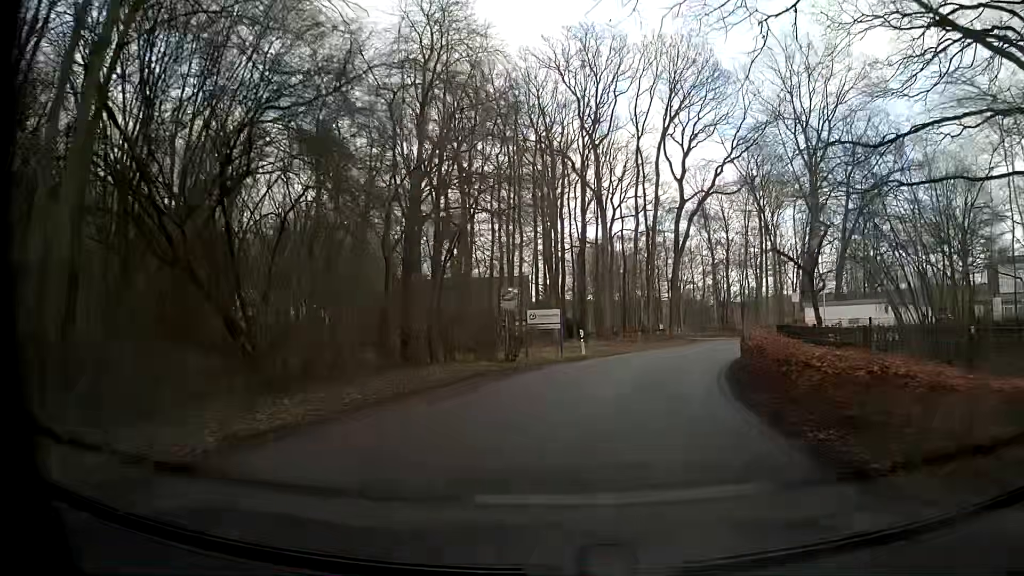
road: unclassified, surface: asphalt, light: Day
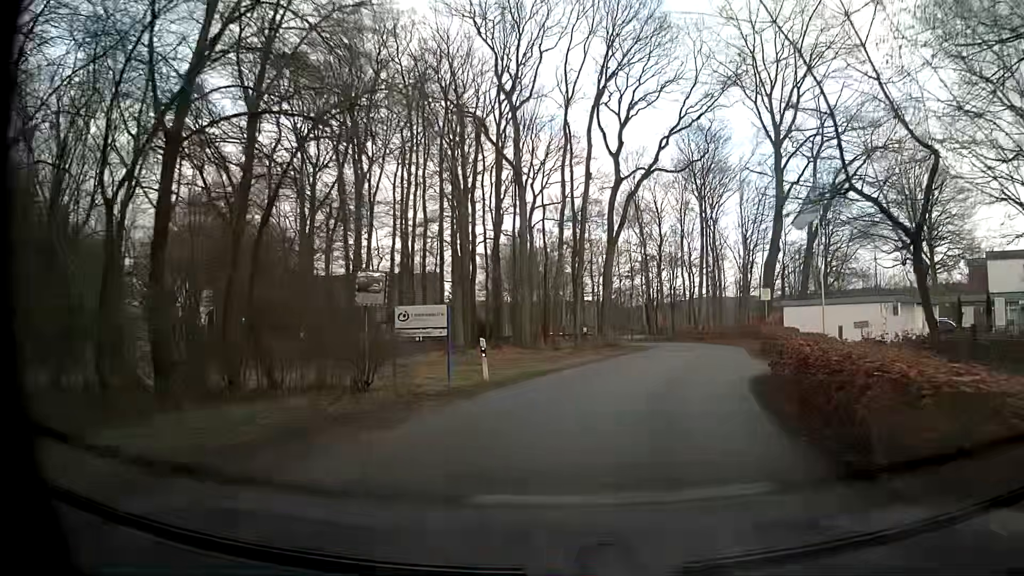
(+0.6, +9.9) m; +5°
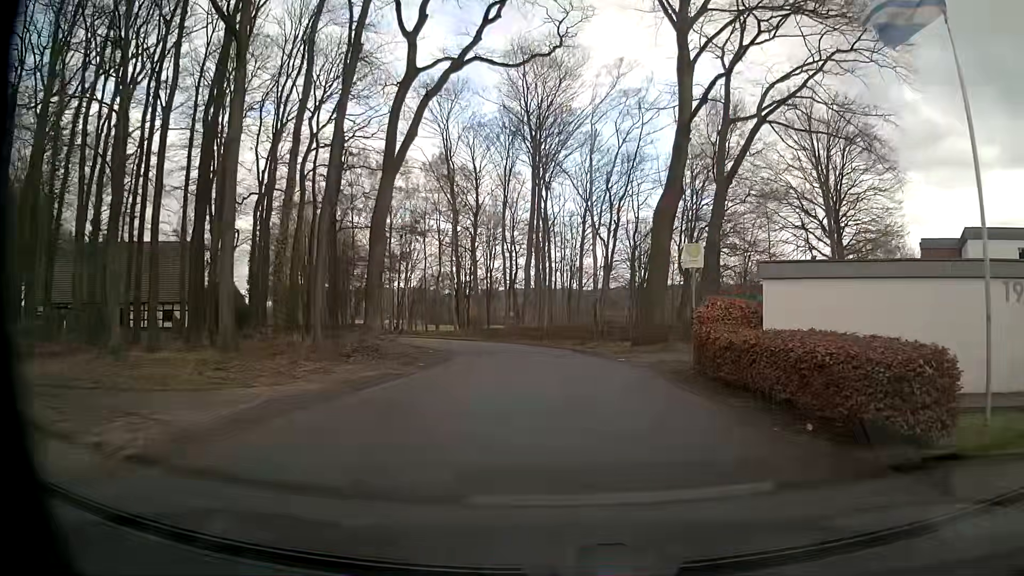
(+3.5, +19.3) m; +17°
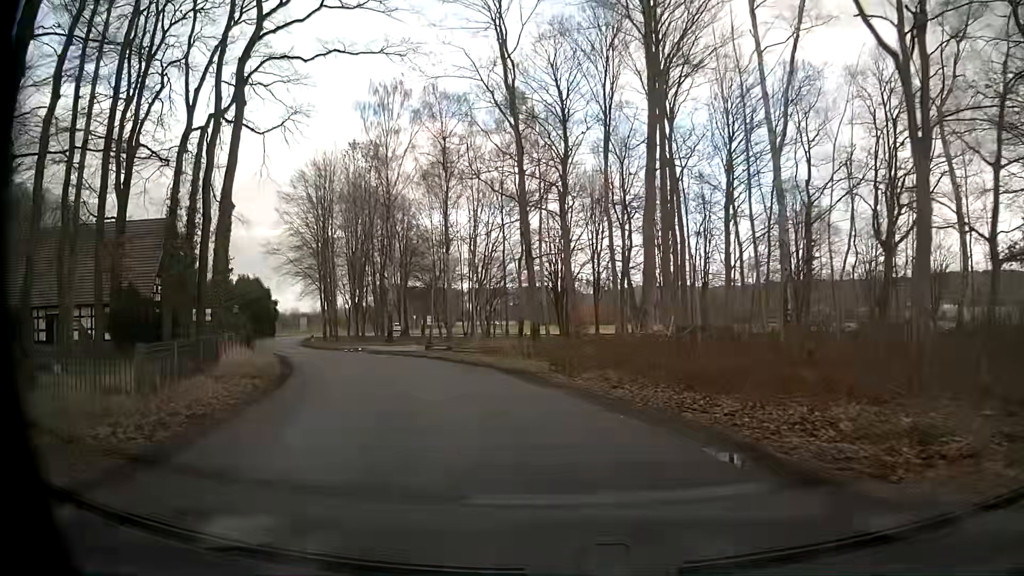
(-0.7, +25.1) m; -9°
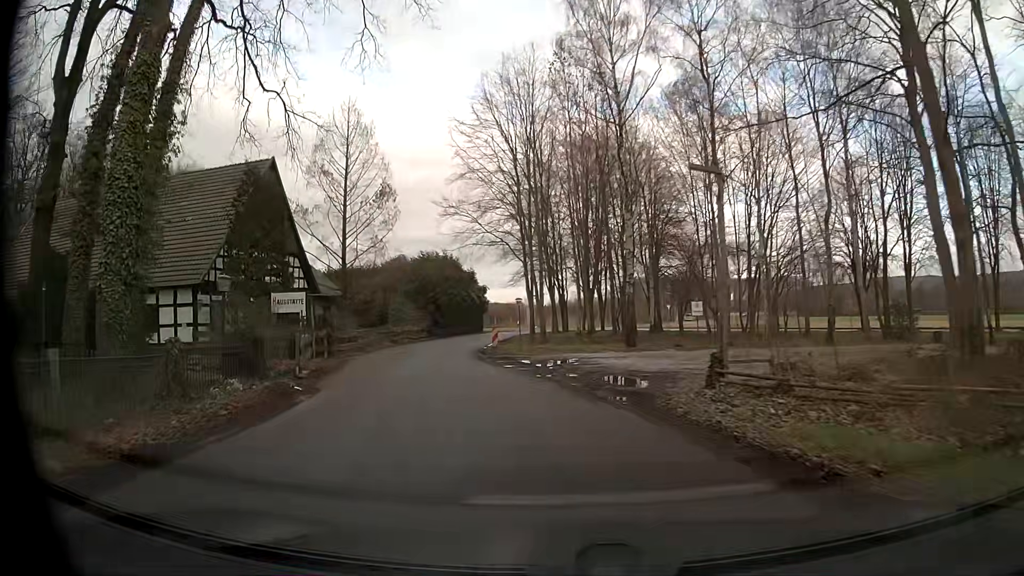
(-3.9, +20.2) m; -22°
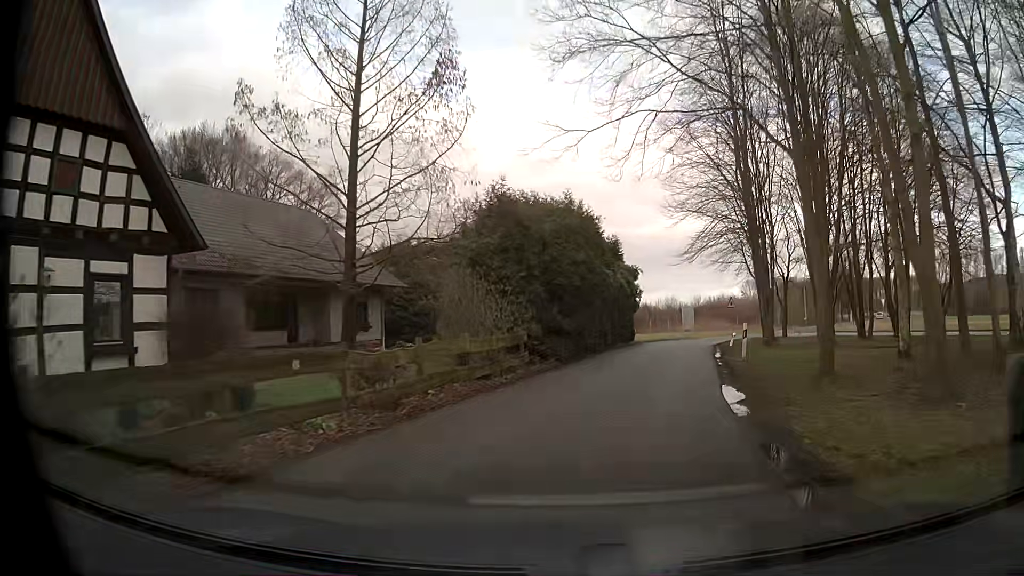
(-4.2, +26.9) m; -12°
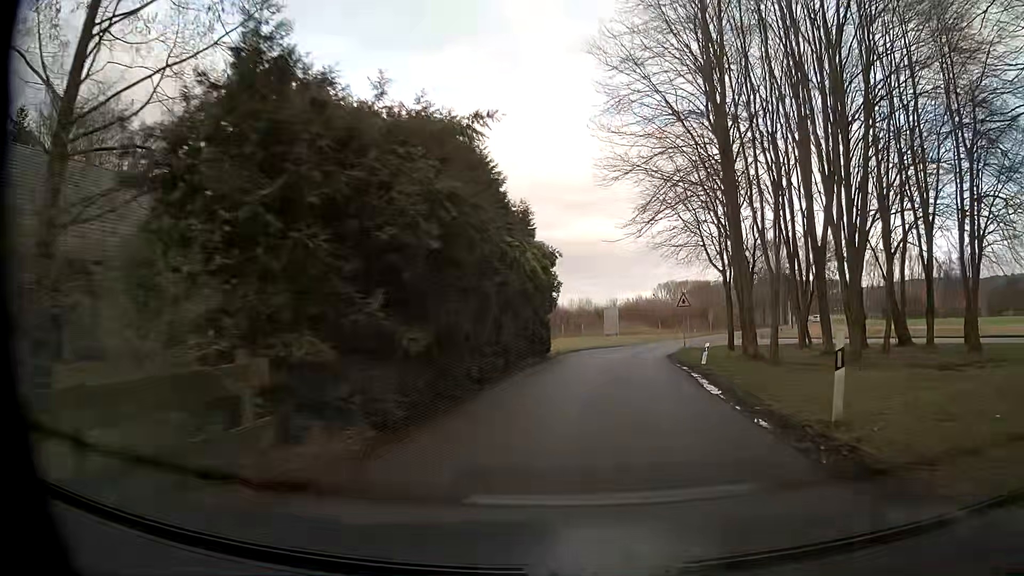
(+1.1, +12.1) m; +9°
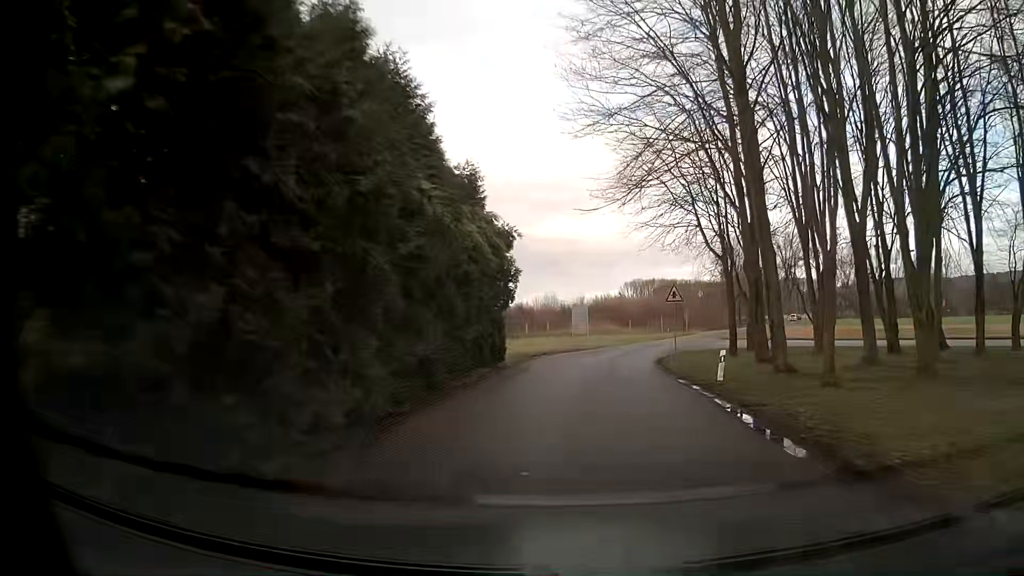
(+0.2, +6.6) m; +2°
(0, +10) (+1, +20) (+3, +30) (+5, +40) (+8, +49) (+12, +58) (+16, +67) (+21, +76) (+25, +85) (+29, +94) m
